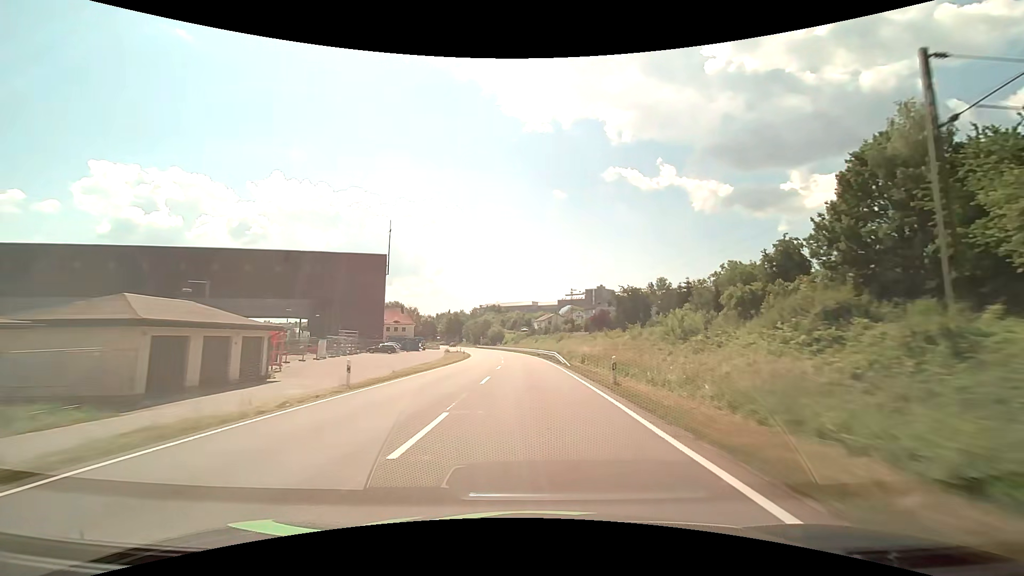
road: primary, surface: asphalt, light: Day
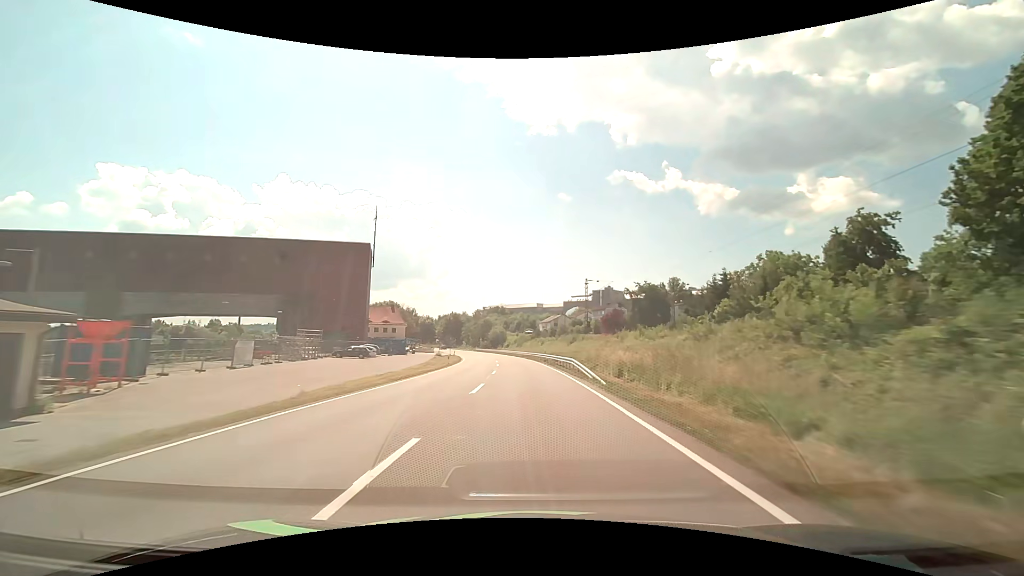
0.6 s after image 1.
(0.0, +14.7) m; 0°
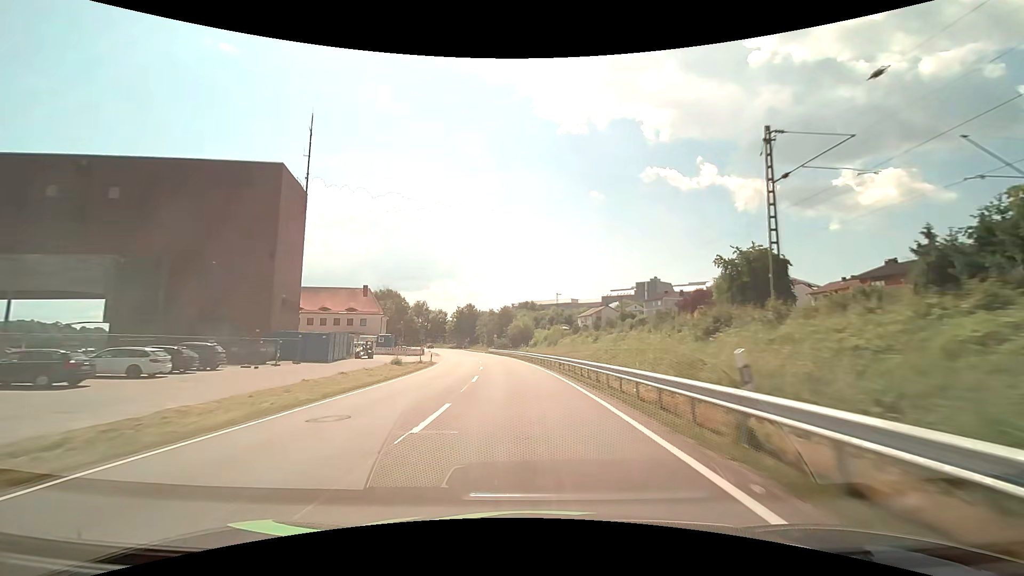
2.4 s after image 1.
(-1.0, +43.4) m; -4°
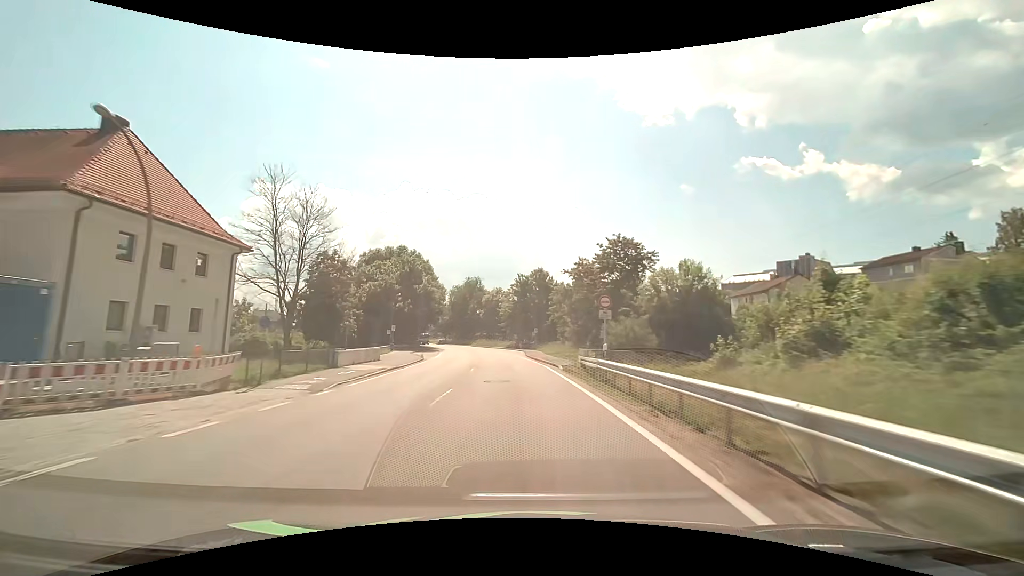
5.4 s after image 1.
(-6.1, +69.2) m; -10°
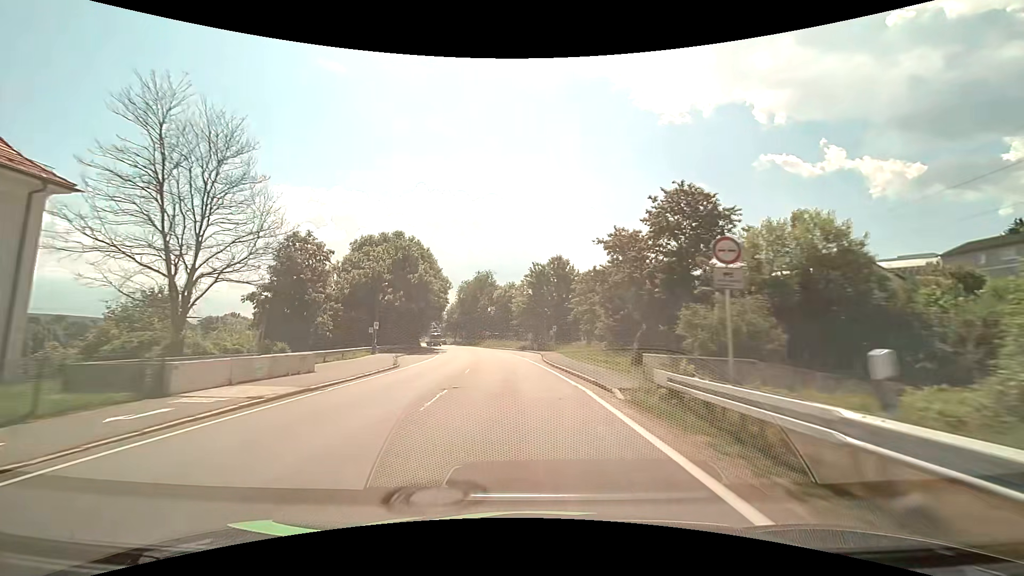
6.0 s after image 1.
(-0.2, +12.7) m; -2°
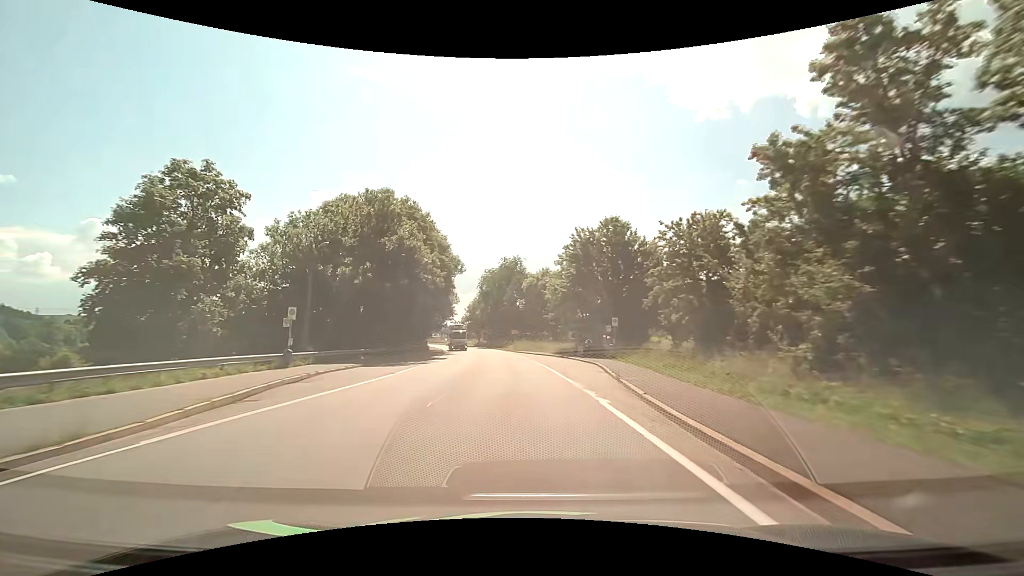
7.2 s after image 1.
(-0.8, +23.1) m; -4°
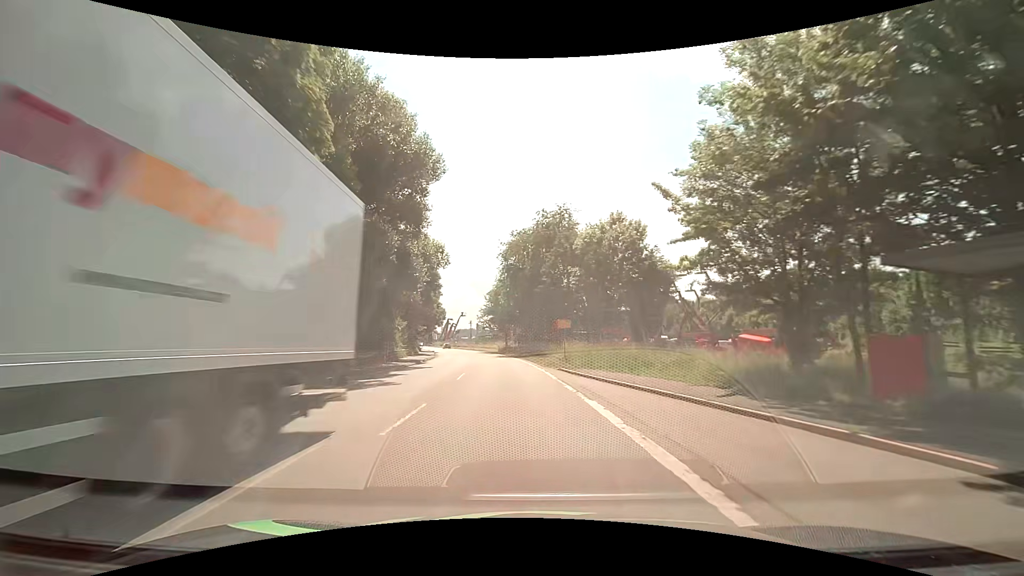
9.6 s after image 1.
(-1.7, +39.1) m; -5°
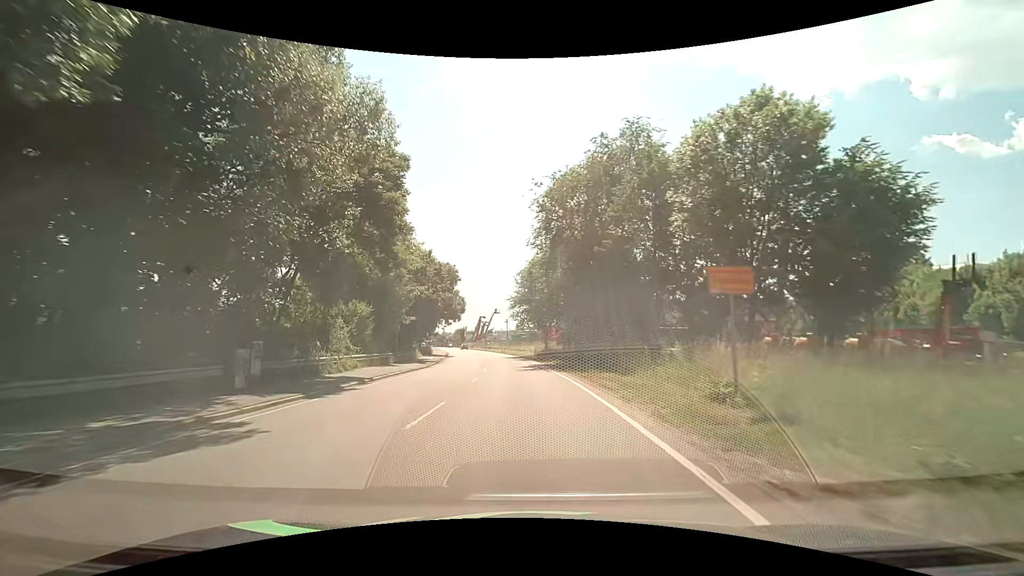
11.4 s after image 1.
(-0.9, +23.2) m; -4°
(0, +10) (-1, +20) (-1, +30) (-2, +40) (-3, +50) (-4, +60) (-5, +70) (-7, +80) (-9, +89) (-11, +99) m
